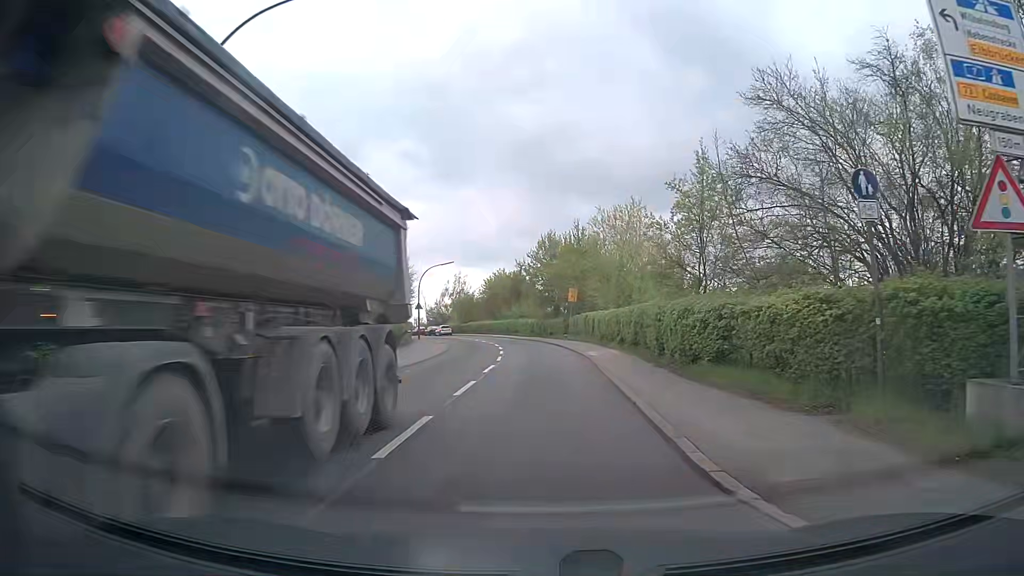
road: residential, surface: asphalt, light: Day
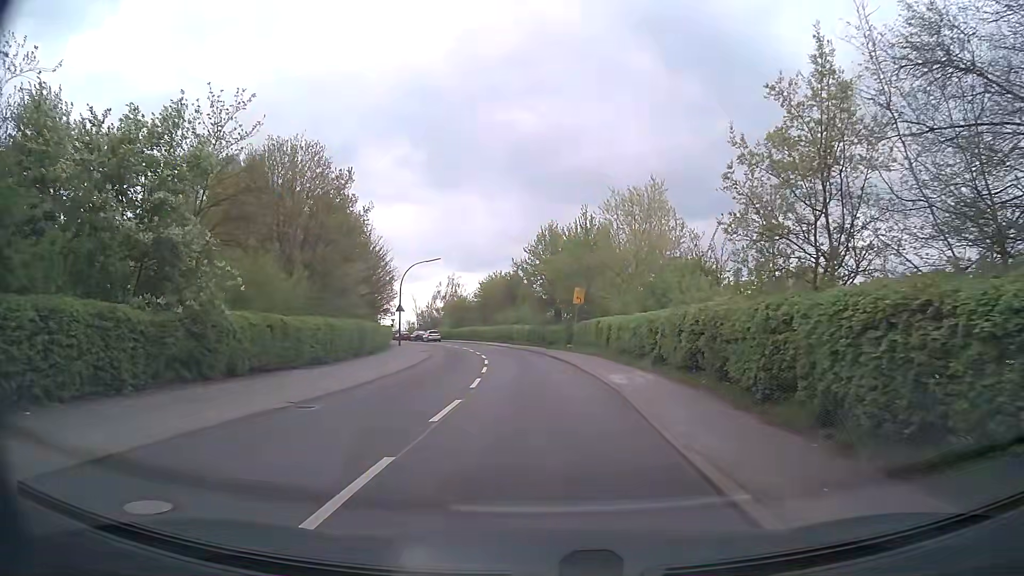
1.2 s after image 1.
(-0.2, +8.5) m; -2°
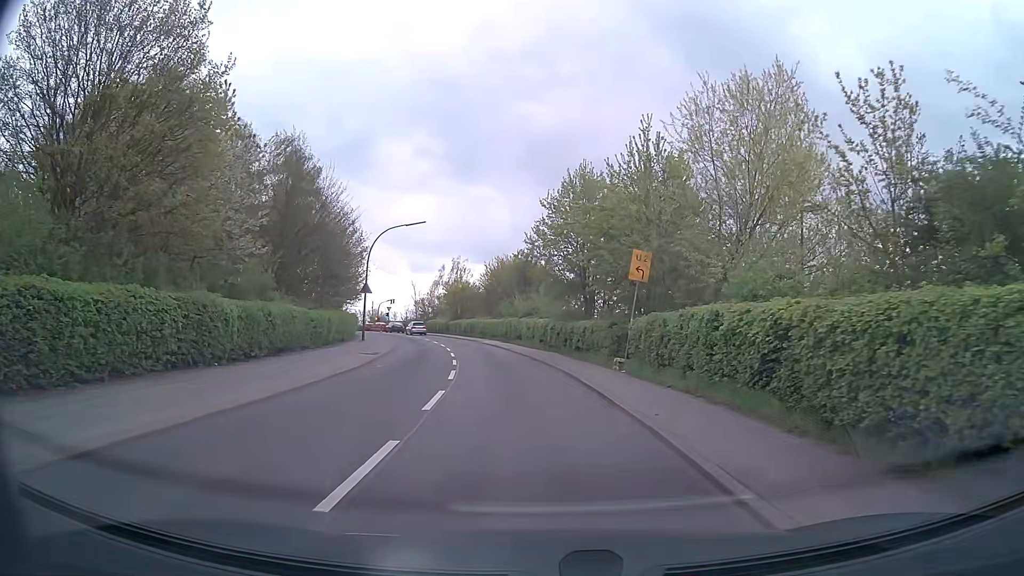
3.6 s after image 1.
(+0.1, +17.3) m; -1°
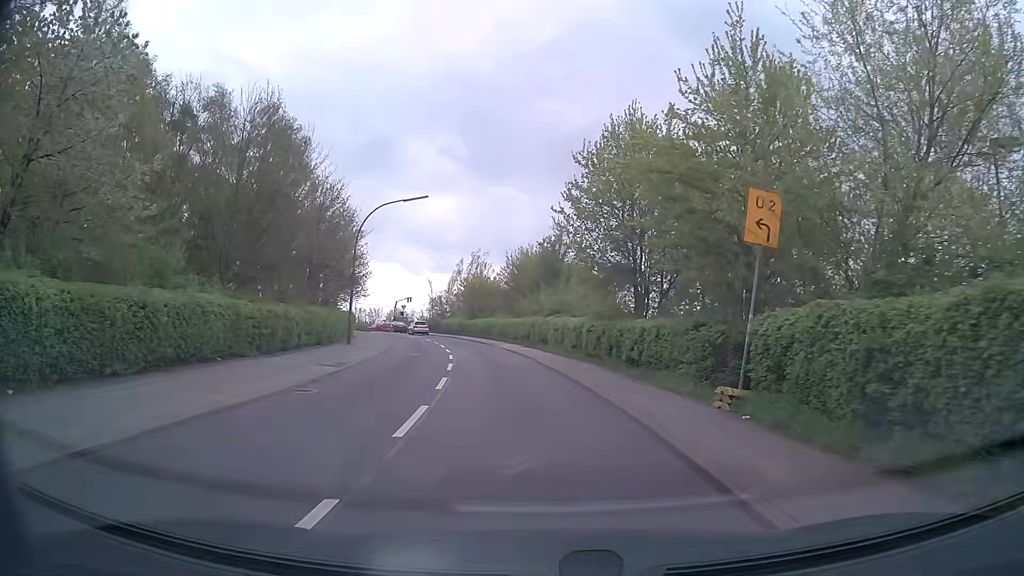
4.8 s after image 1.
(-0.1, +8.8) m; -2°
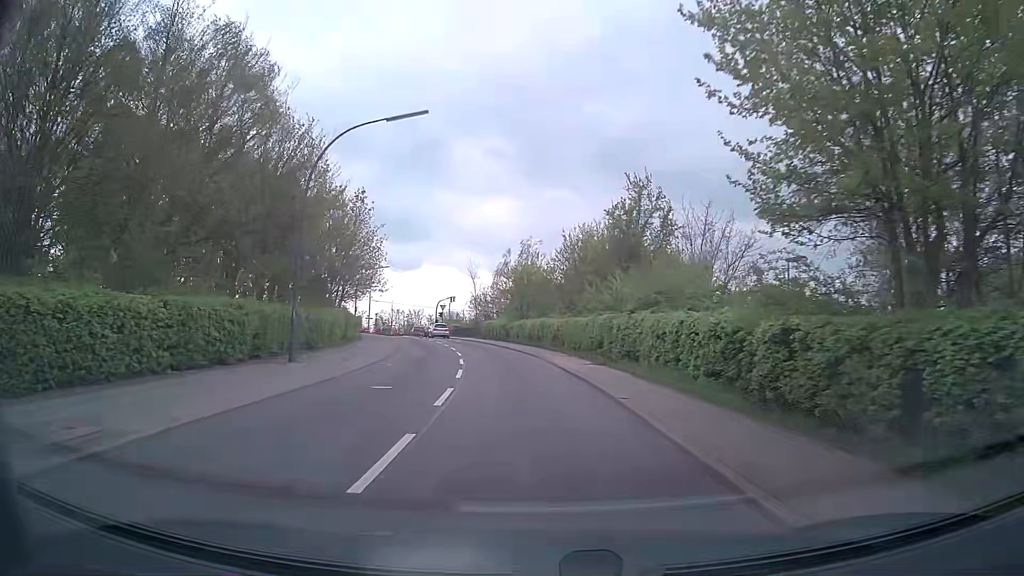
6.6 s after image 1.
(-0.6, +15.1) m; -4°
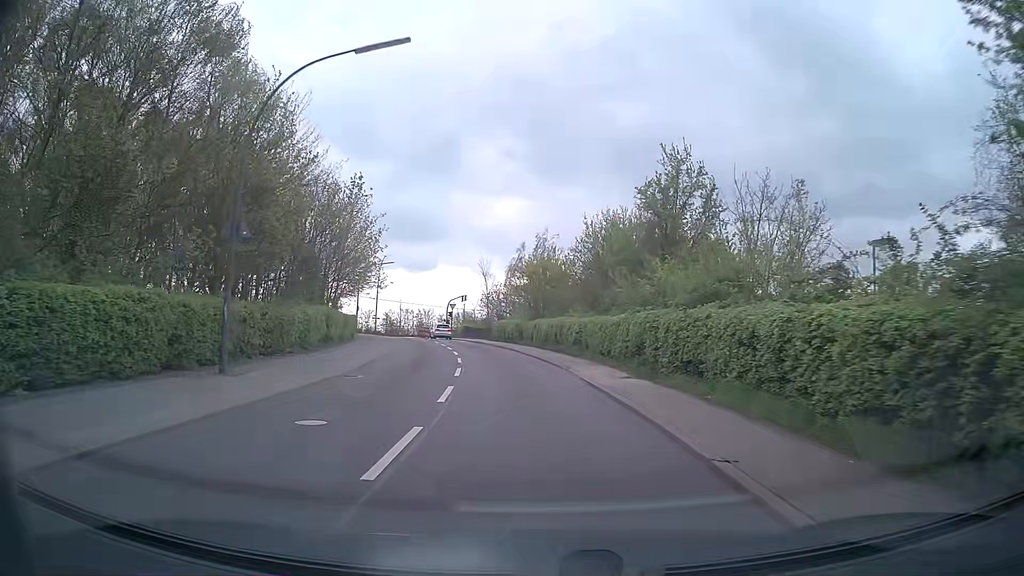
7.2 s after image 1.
(-0.1, +5.7) m; -2°
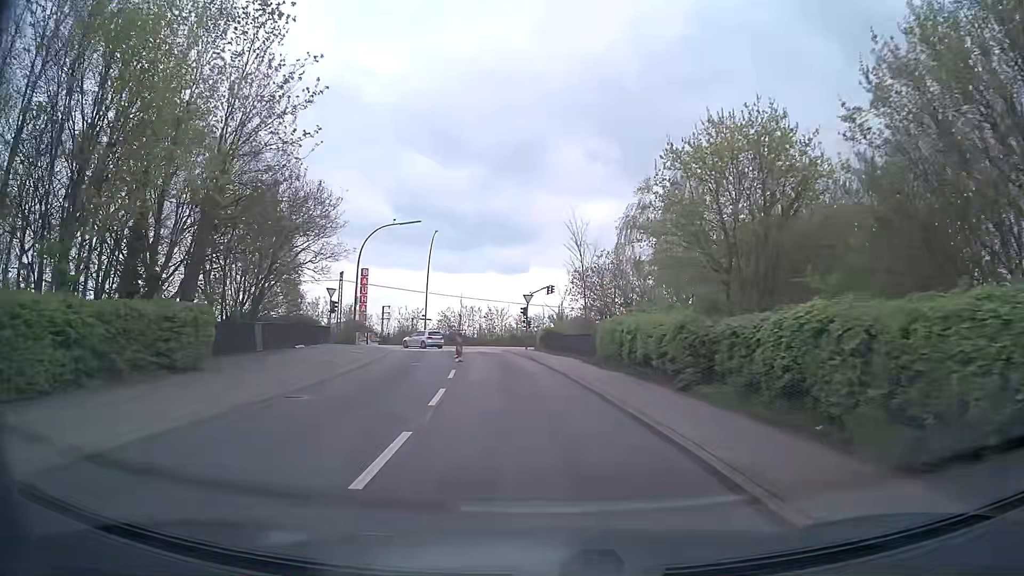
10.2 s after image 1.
(-2.0, +30.6) m; -8°
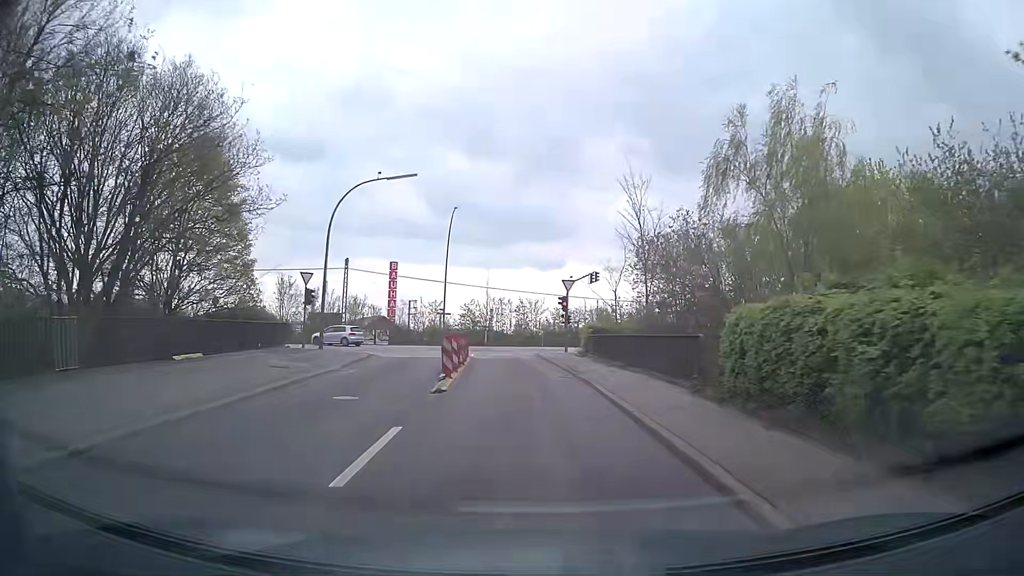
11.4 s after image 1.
(-0.3, +12.2) m; -3°
(0, +10) (-1, +20) (-1, +30) (-2, +40) (+1, +49) (+9, +55) (+19, +59) (+28, +62) (+38, +65) (+47, +68) m
